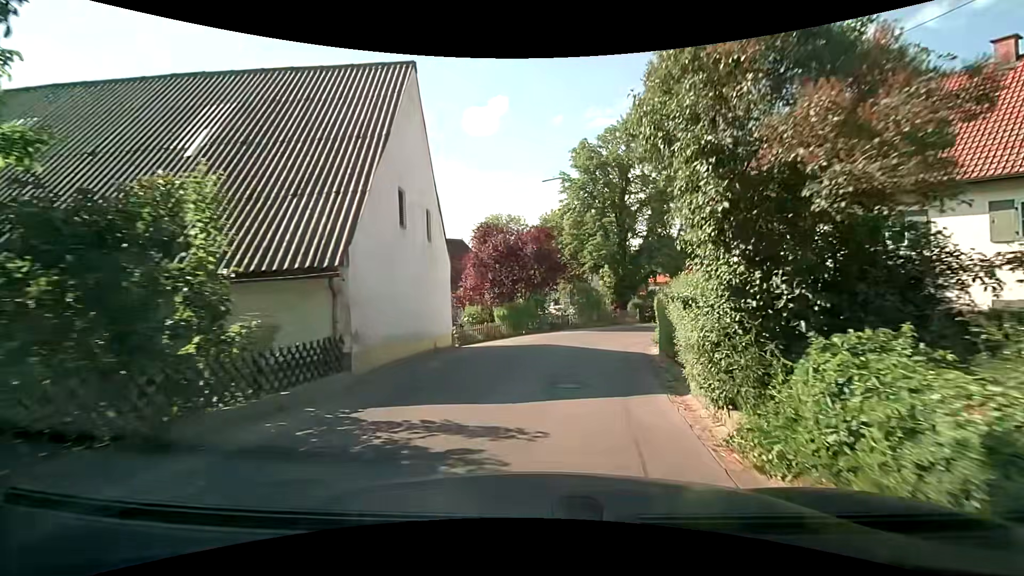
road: residential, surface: asphalt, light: Day
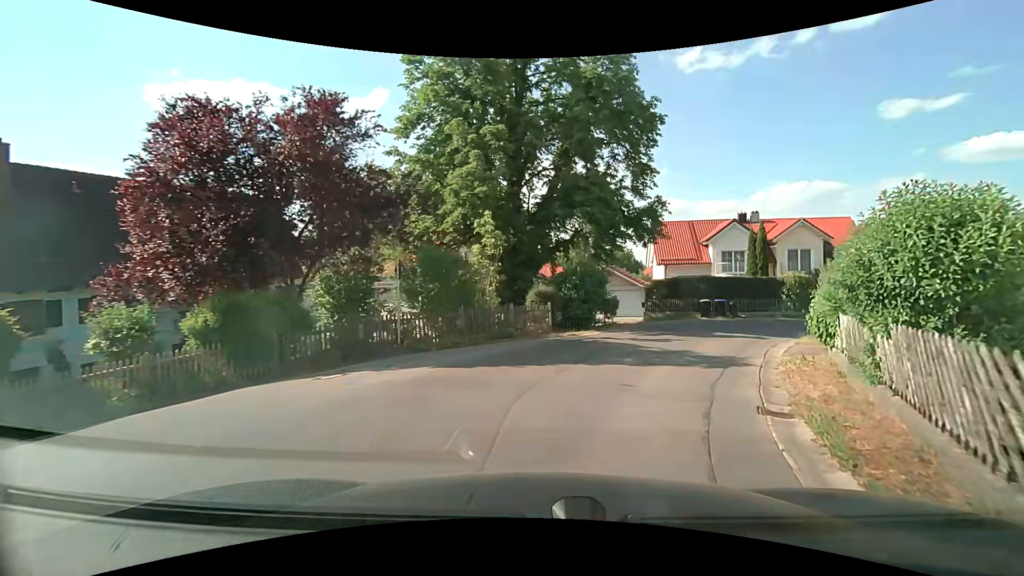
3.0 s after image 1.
(+2.5, +19.2) m; +11°
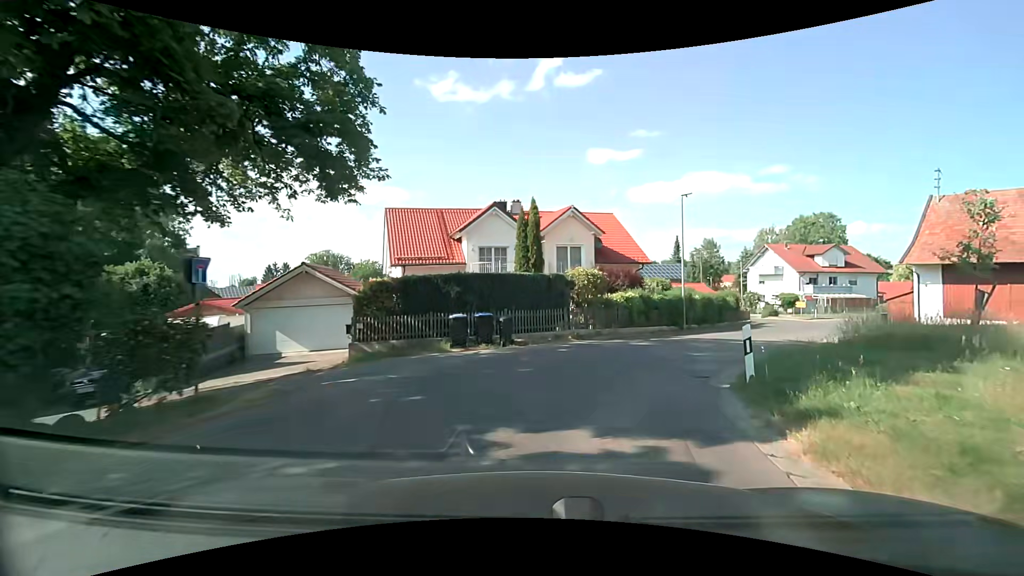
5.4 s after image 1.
(+4.6, +14.7) m; +28°
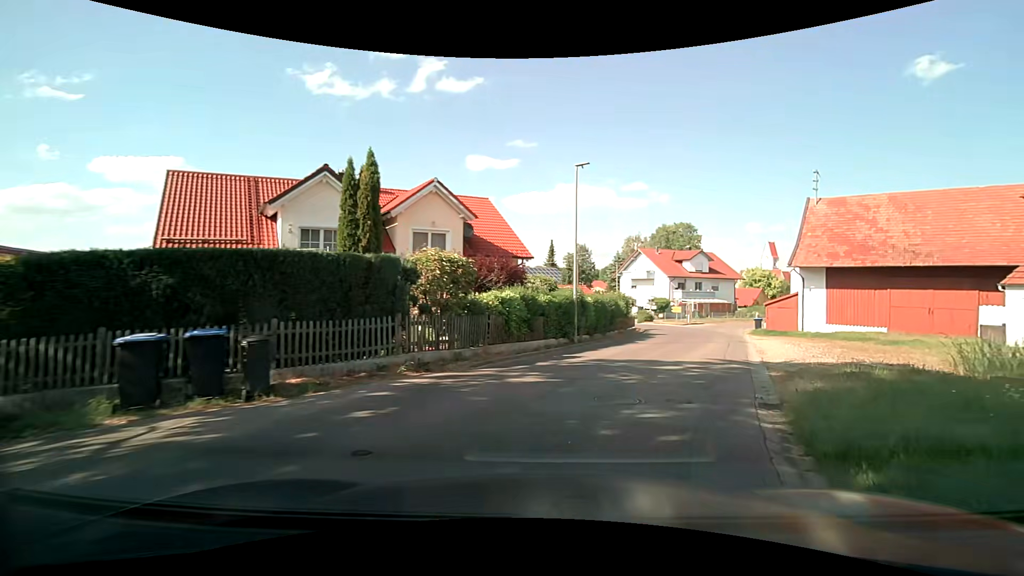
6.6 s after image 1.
(+1.1, +7.8) m; +17°
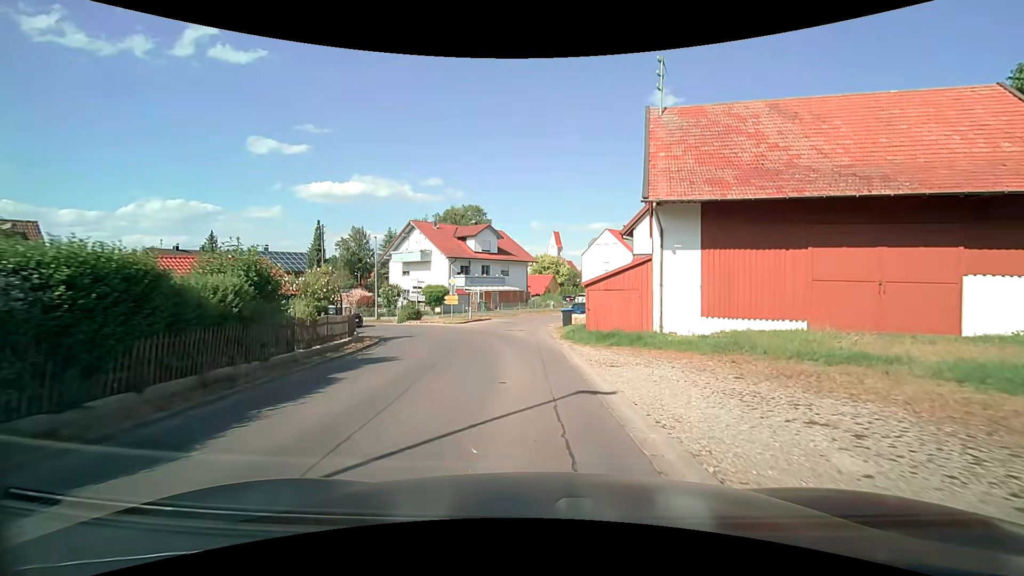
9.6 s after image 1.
(+5.8, +19.6) m; +22°
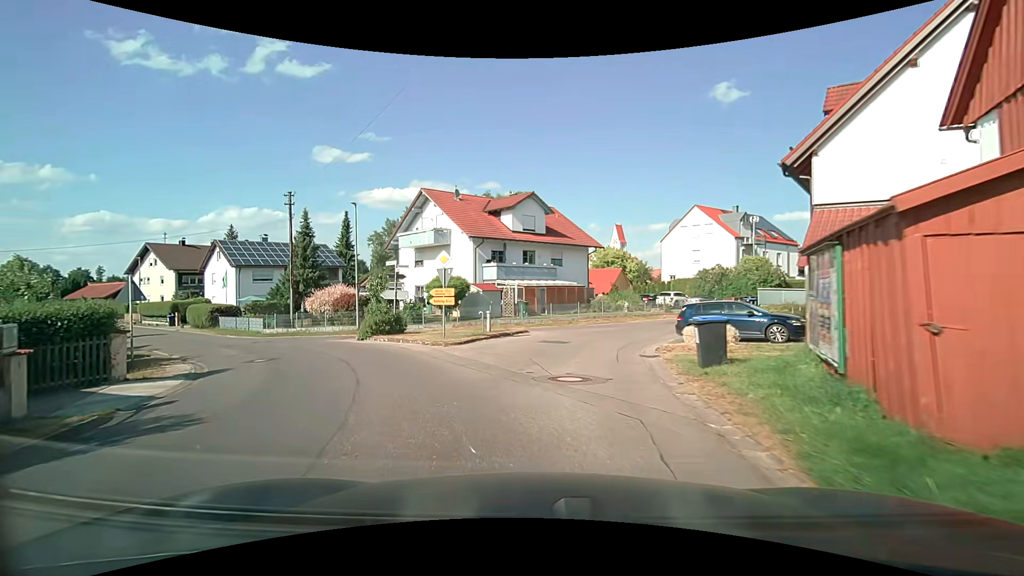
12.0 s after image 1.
(-0.3, +17.2) m; -6°
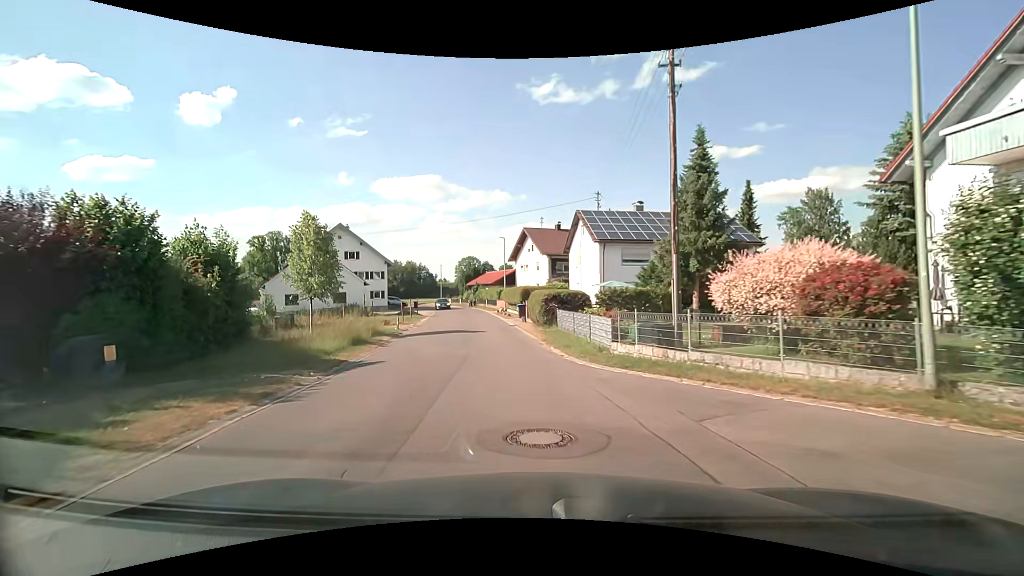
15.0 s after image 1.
(-8.8, +20.4) m; -41°
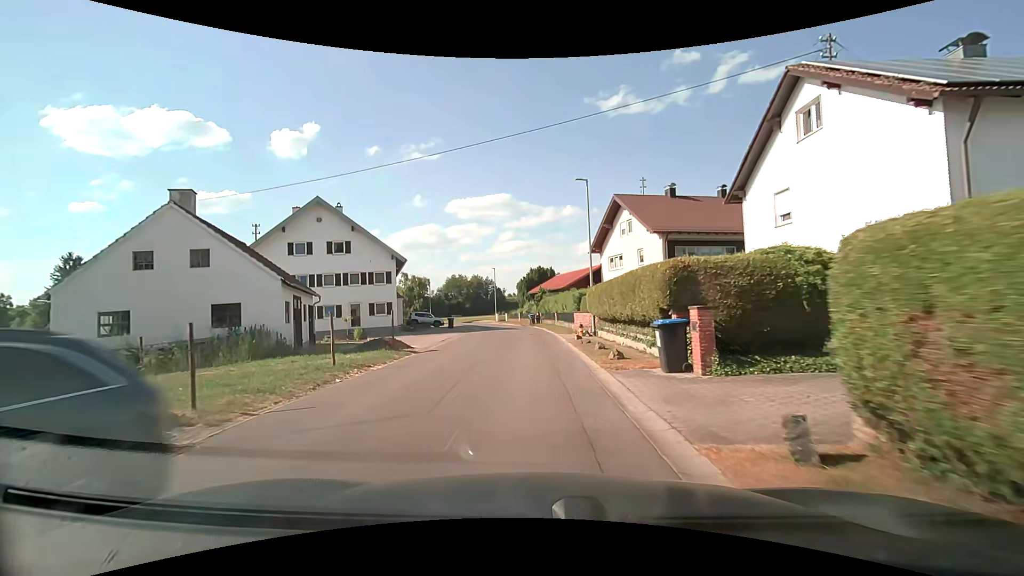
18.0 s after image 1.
(-2.7, +27.0) m; -9°
(0, +10) (-1, +20) (-1, +30) (-2, +40) (-3, +50) (-5, +60) (-8, +69) (-12, +79) (-16, +88) (-21, +96) m
